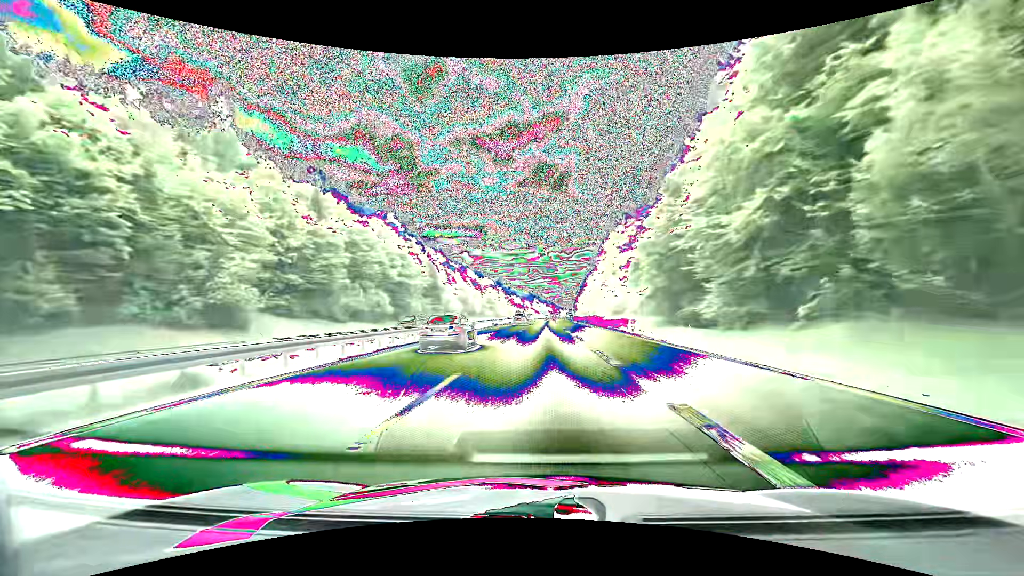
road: motorway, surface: asphalt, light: Day
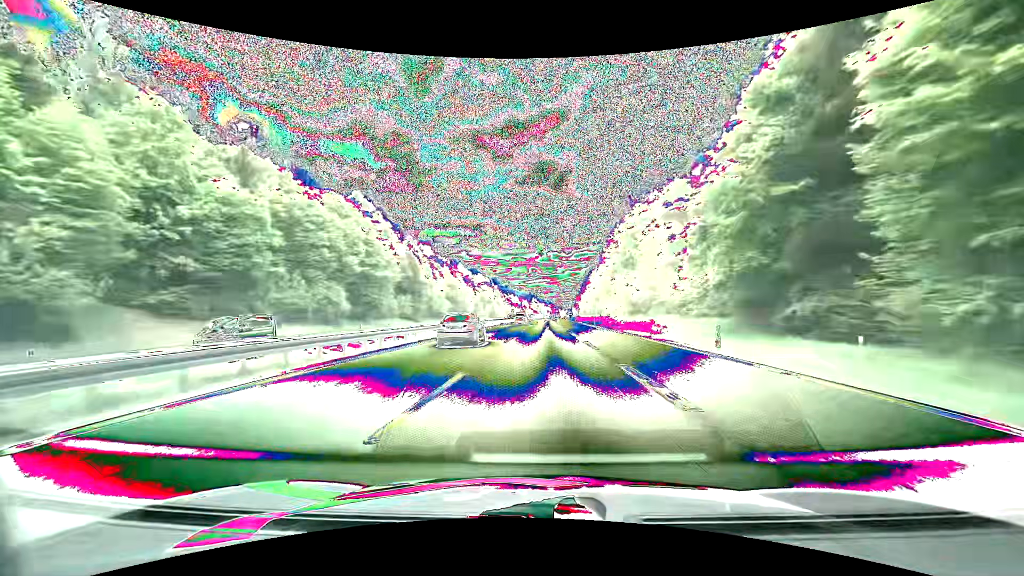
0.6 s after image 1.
(0.0, +18.2) m; 0°
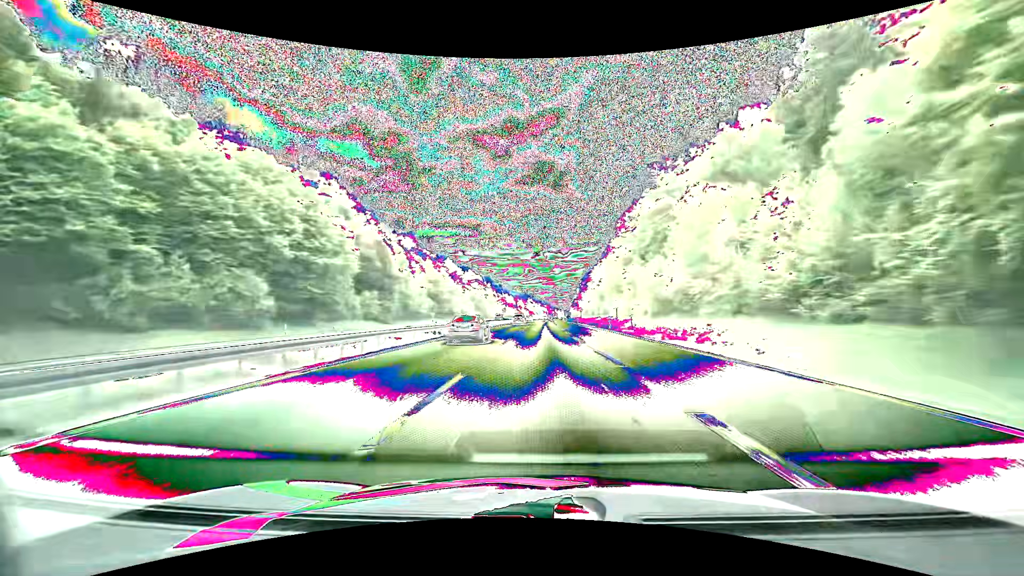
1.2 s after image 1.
(0.0, +18.2) m; 0°
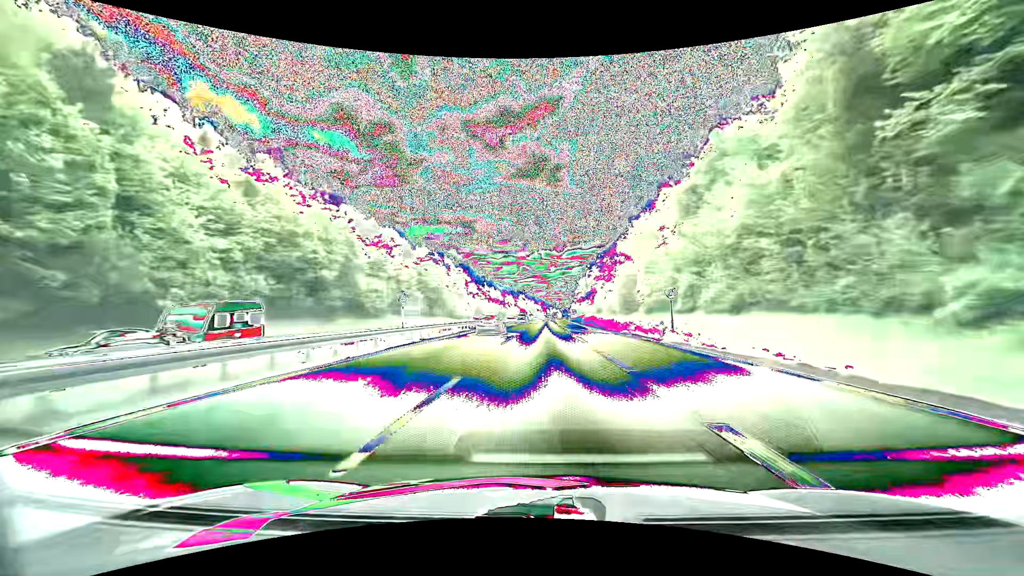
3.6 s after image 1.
(+0.6, +72.9) m; +1°
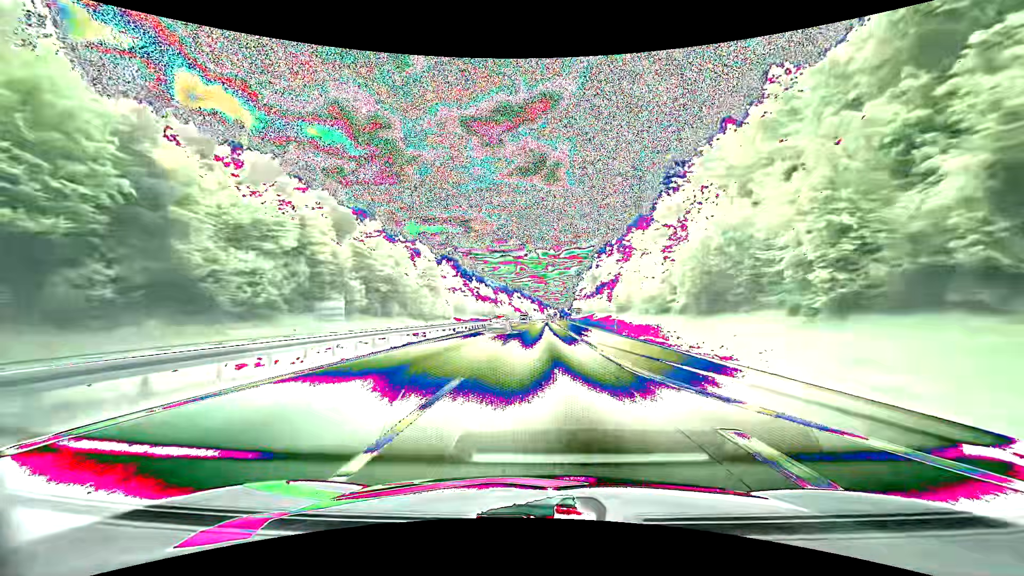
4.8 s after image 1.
(+0.1, +36.4) m; 0°
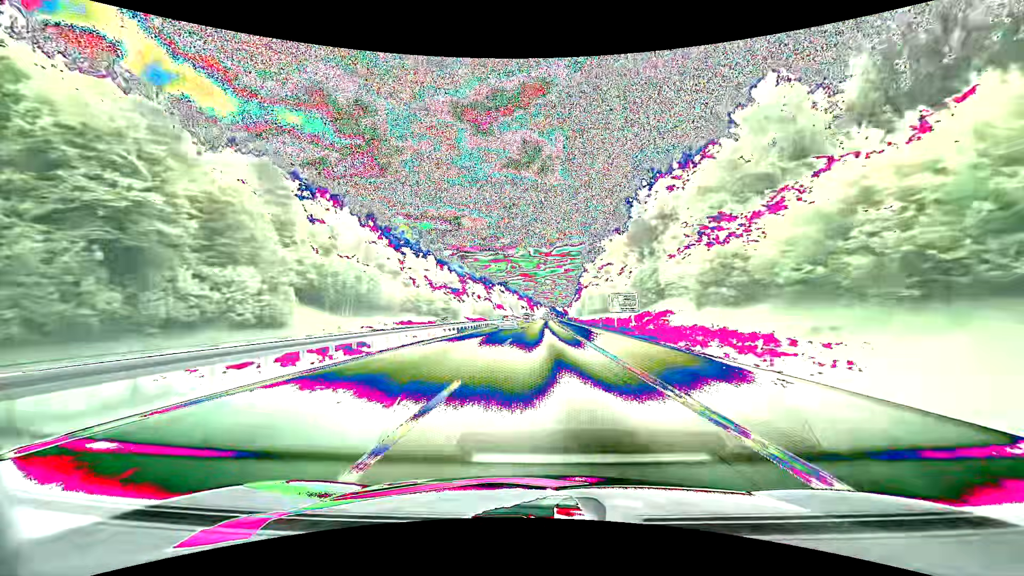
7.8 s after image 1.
(+0.7, +90.6) m; +1°
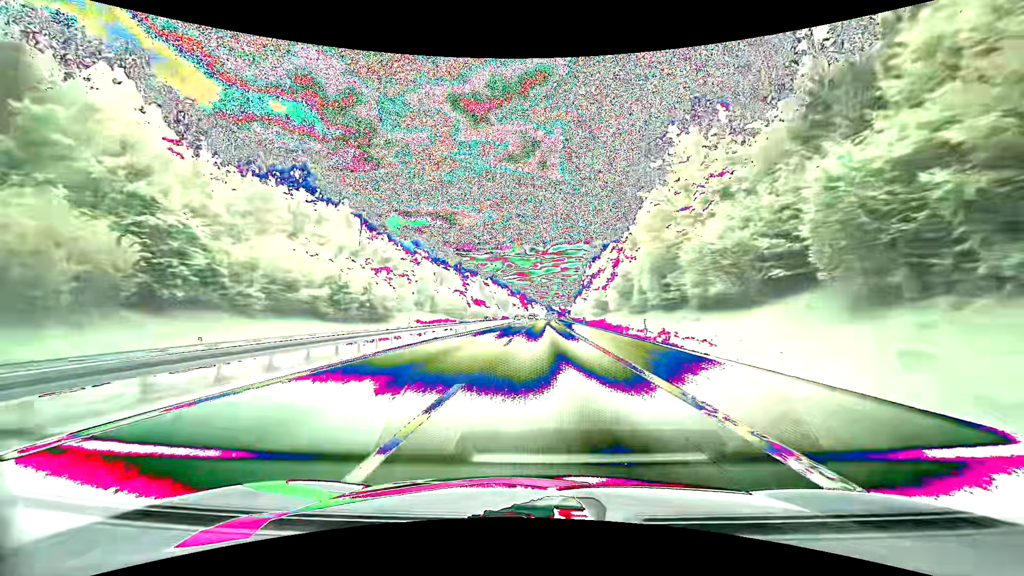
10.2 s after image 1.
(+0.4, +72.2) m; +1°
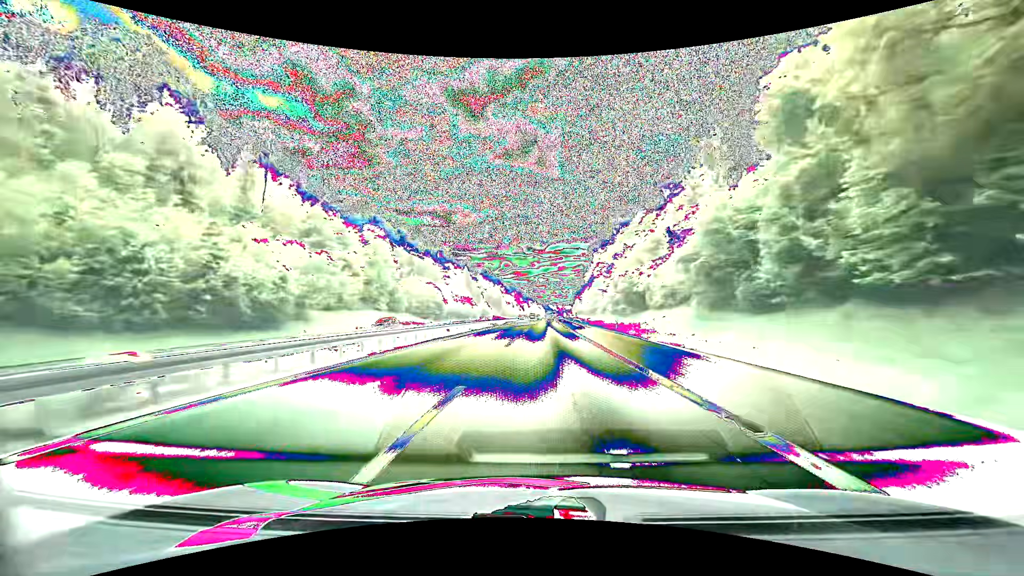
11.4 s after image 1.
(+0.2, +36.0) m; 0°
(0, +10) (0, +20) (0, +30) (0, +40) (0, +50) (0, +60) (0, +70) (0, +80) (+1, +90) (+1, +100) m
